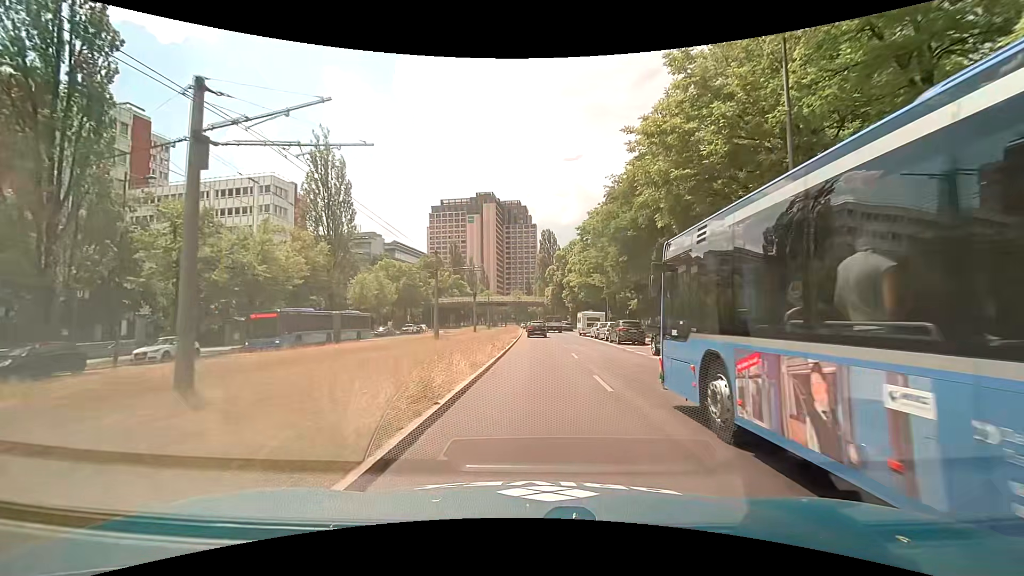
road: secondary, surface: asphalt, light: Day
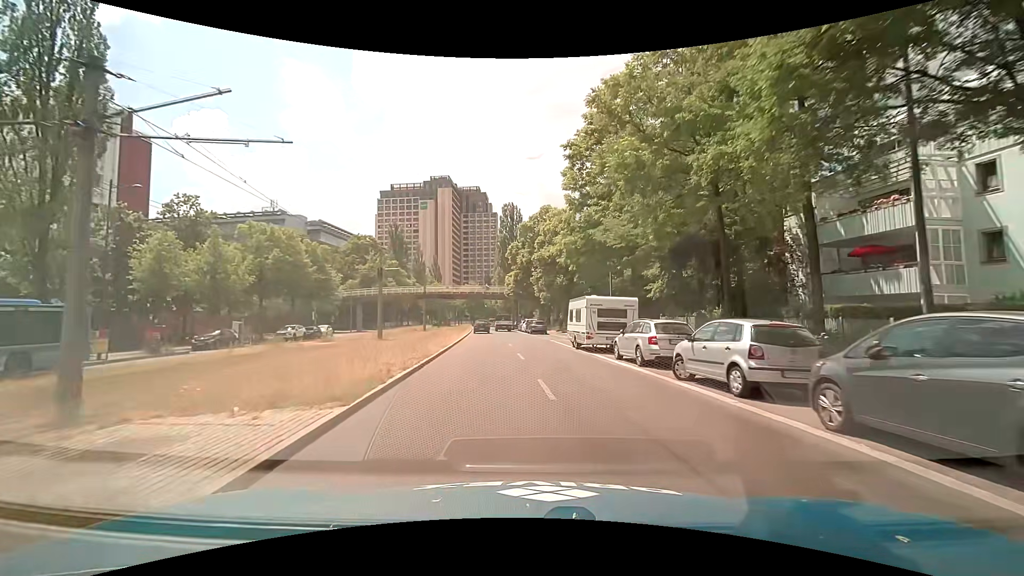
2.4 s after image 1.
(+0.7, +28.7) m; +4°
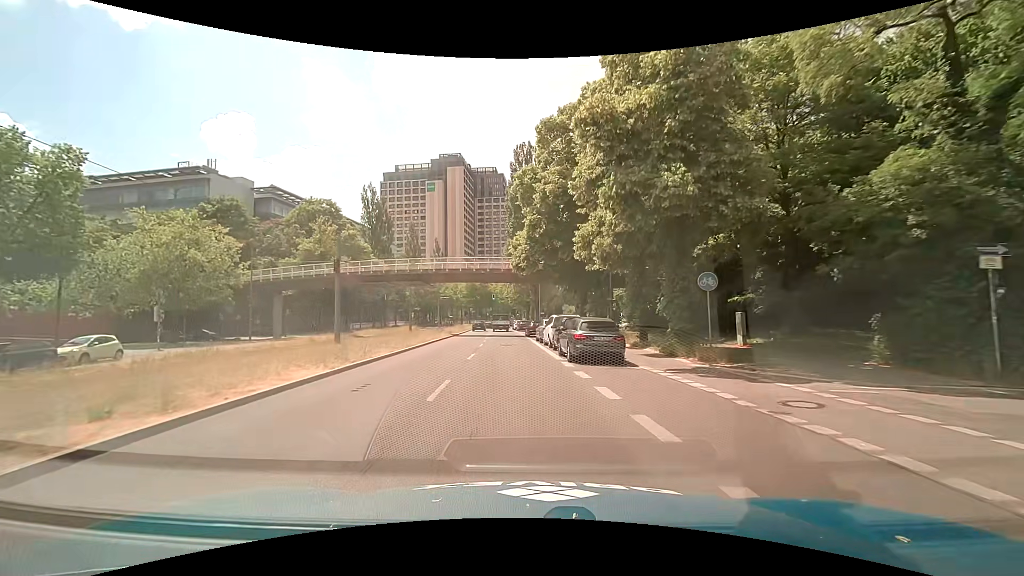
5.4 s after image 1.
(-0.3, +36.2) m; -3°
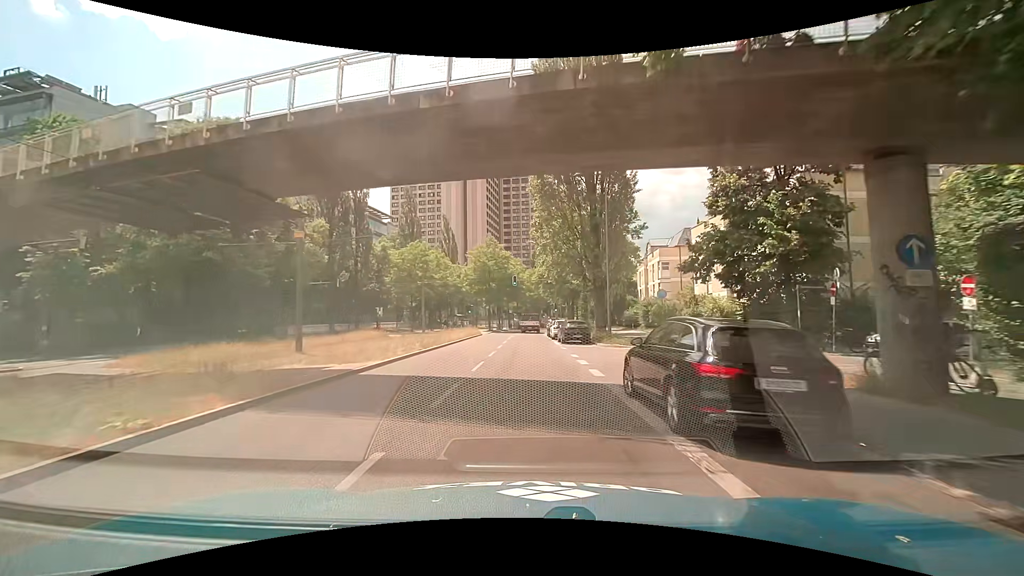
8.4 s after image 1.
(-1.3, +35.4) m; -3°
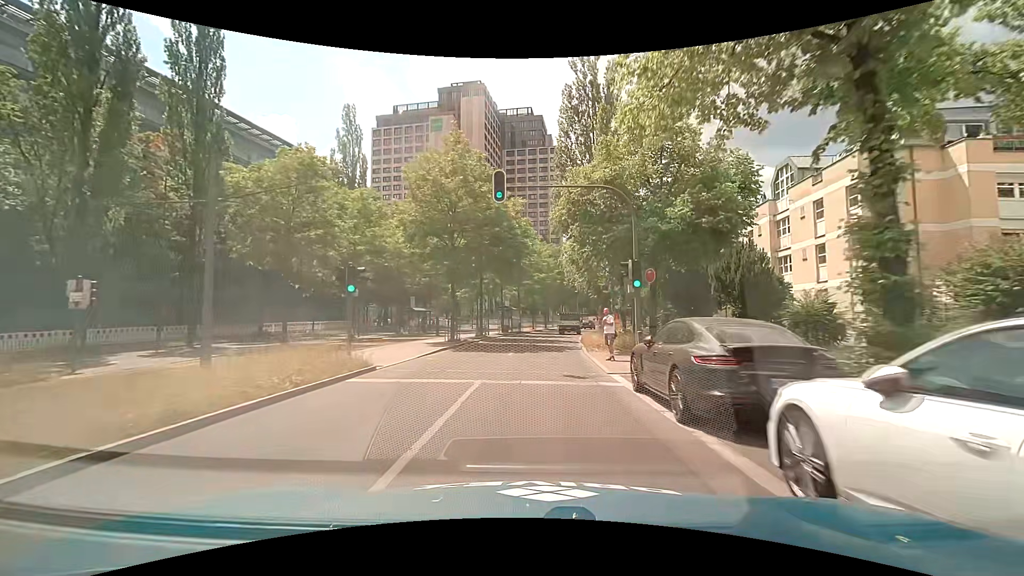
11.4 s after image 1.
(-0.2, +35.8) m; -1°
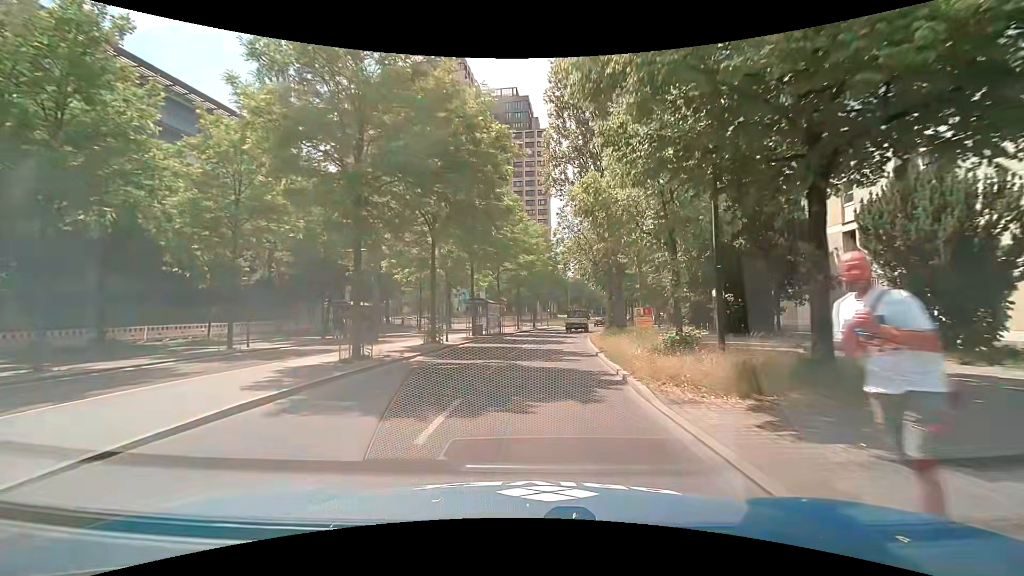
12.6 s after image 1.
(+0.2, +14.2) m; +1°
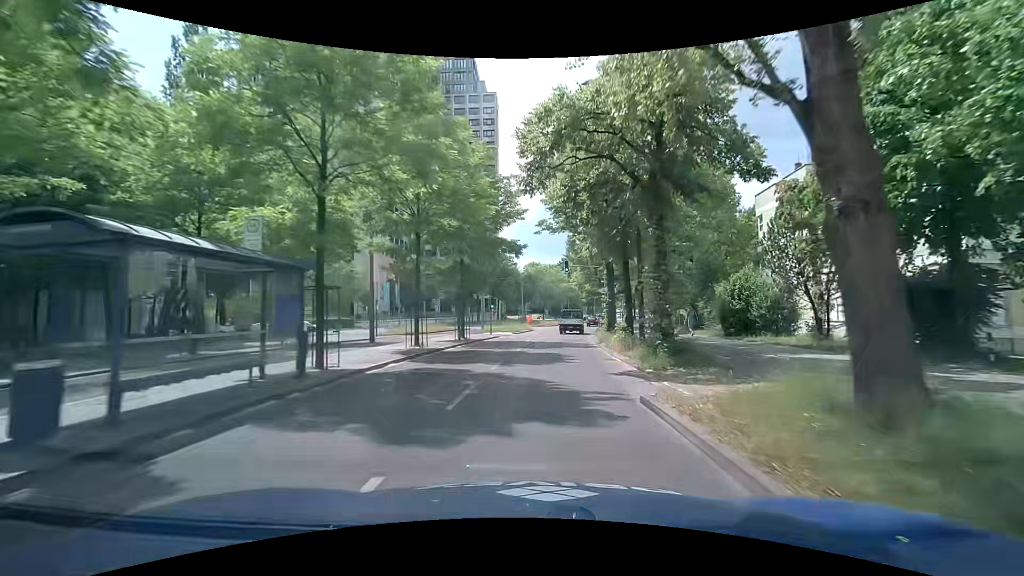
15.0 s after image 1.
(+1.4, +28.0) m; +6°
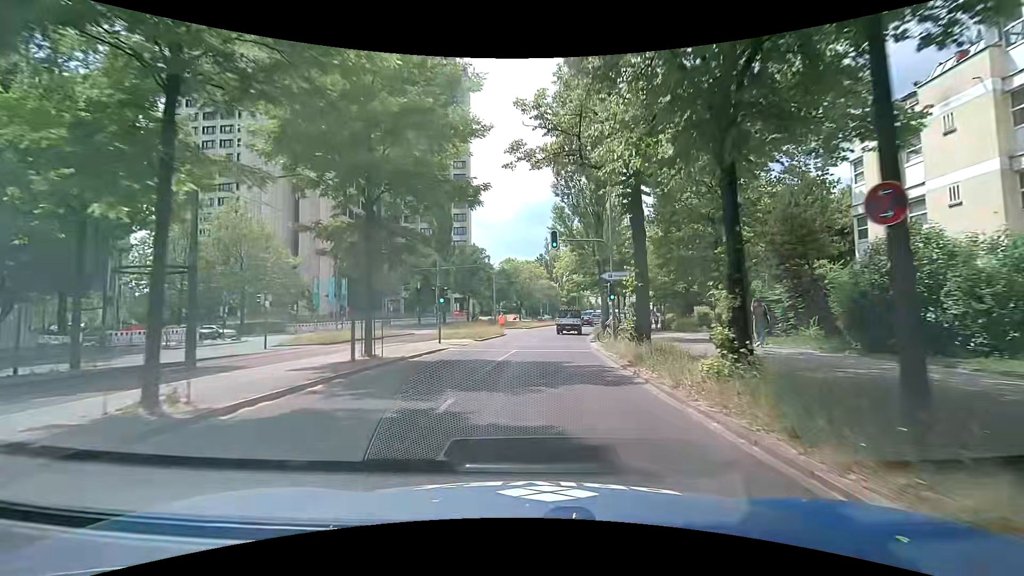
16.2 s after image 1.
(+0.3, +13.8) m; +2°
